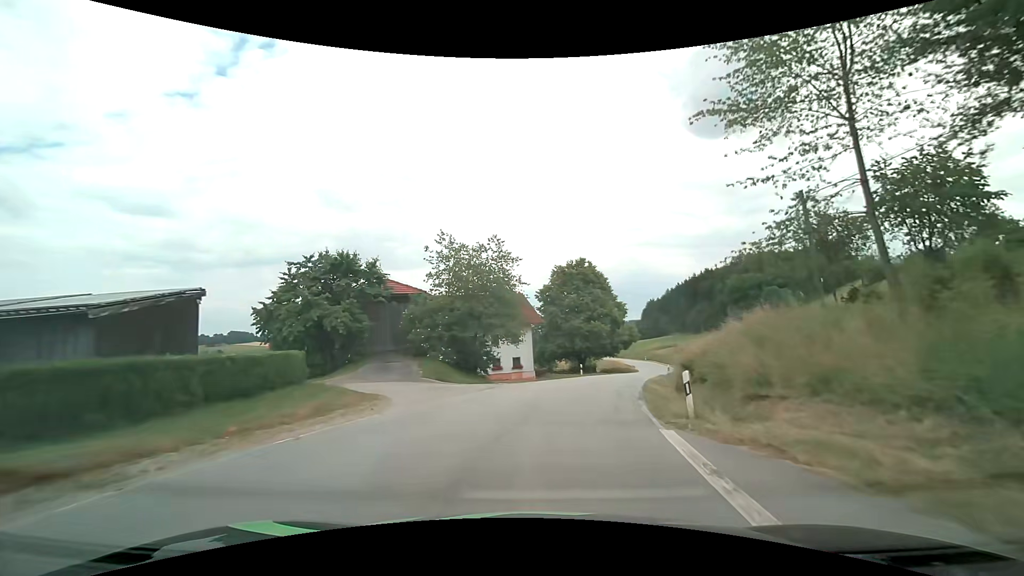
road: secondary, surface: asphalt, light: Day
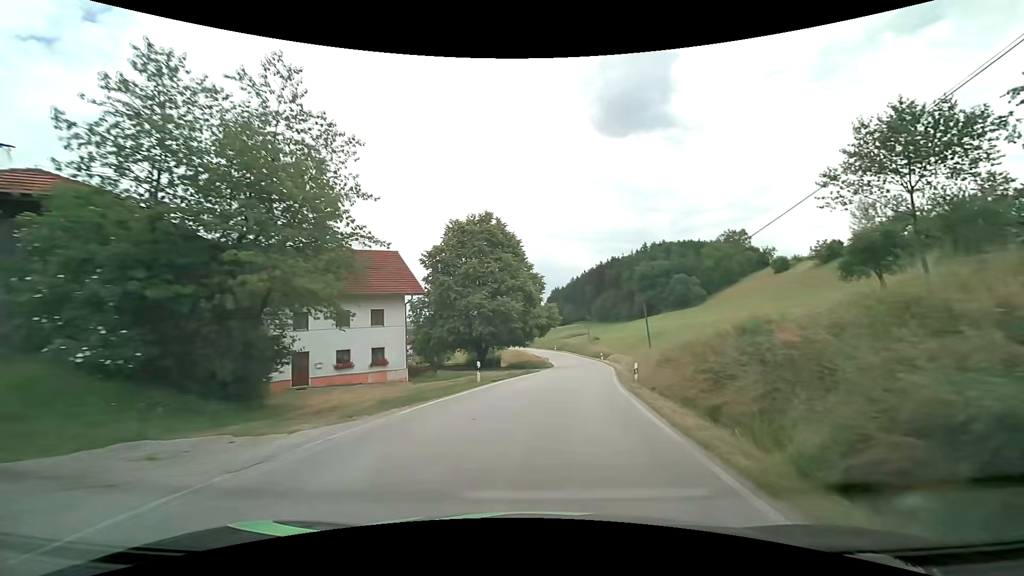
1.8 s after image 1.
(+1.7, +19.2) m; +11°
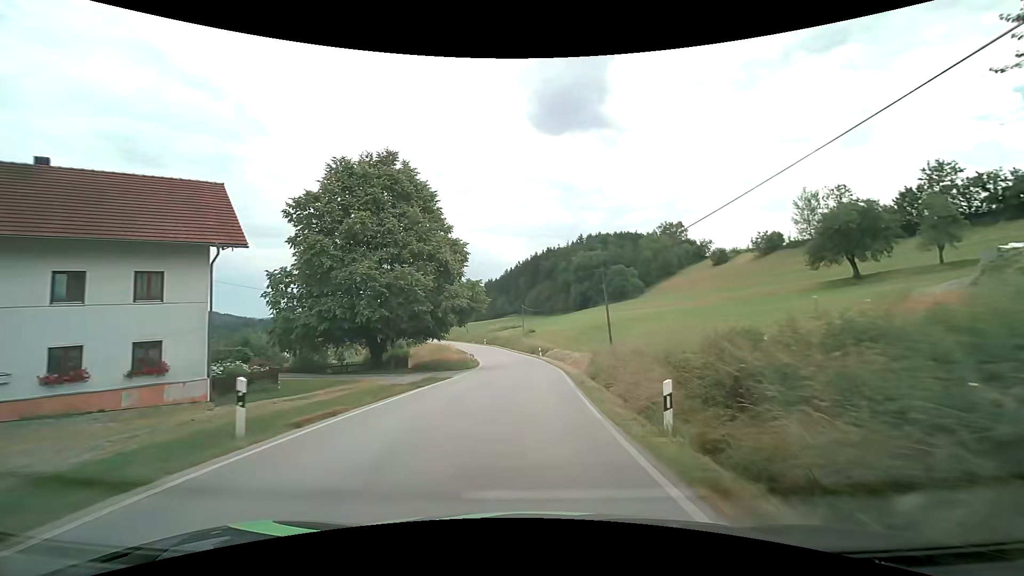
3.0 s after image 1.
(+1.0, +14.0) m; +8°
